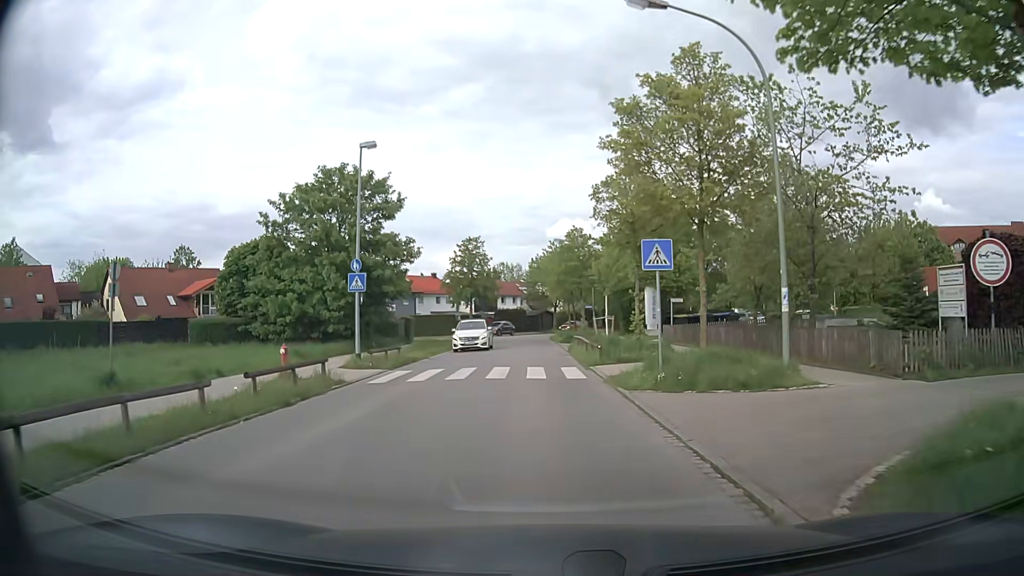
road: residential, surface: asphalt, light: Day
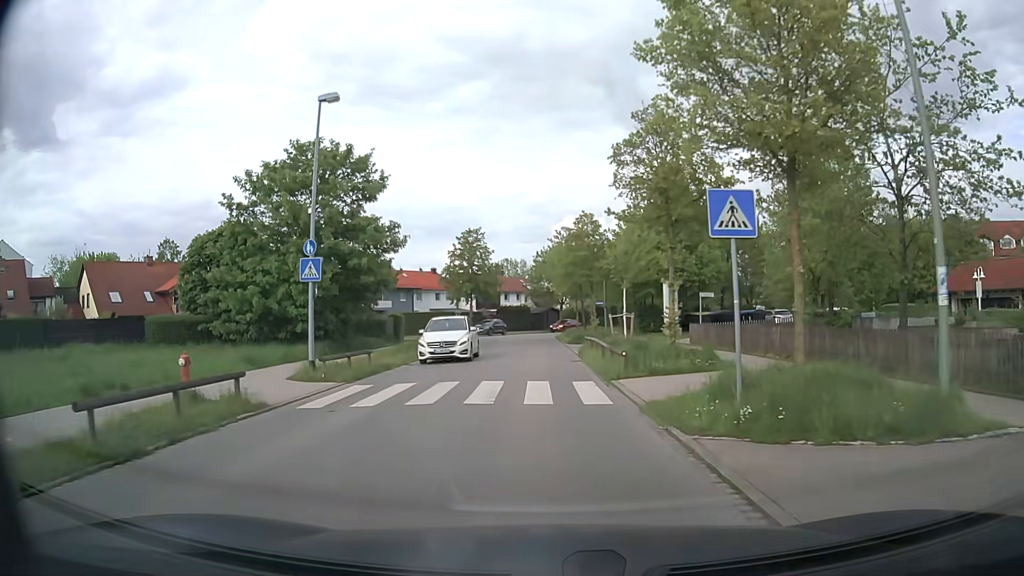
(0.0, +5.1) m; -1°
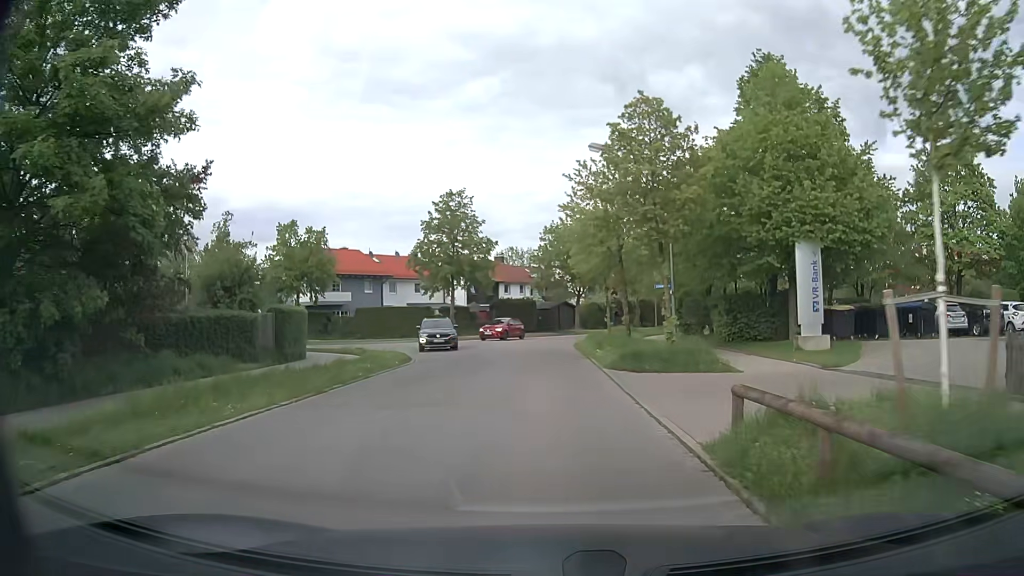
(-0.2, +20.6) m; 0°
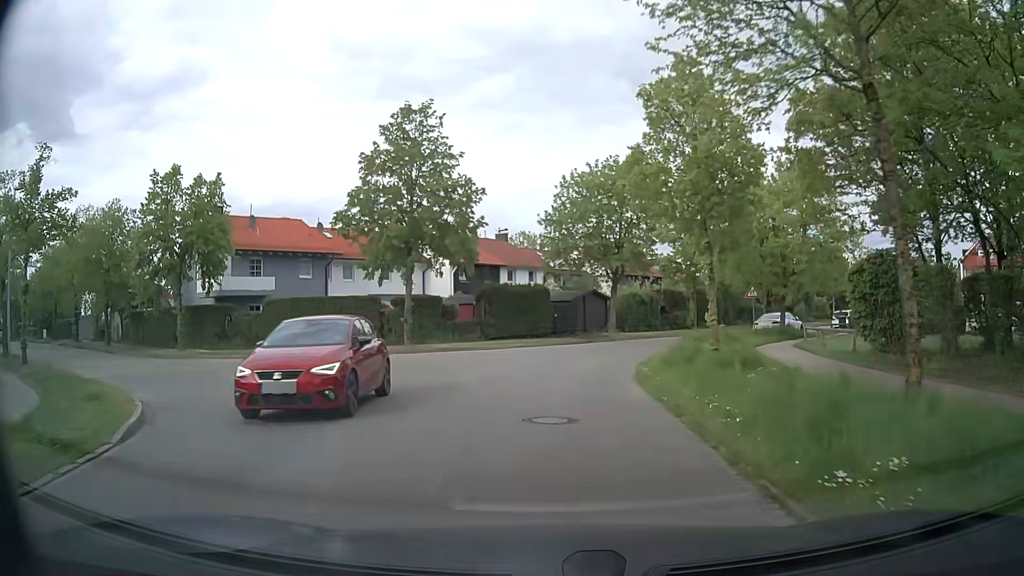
(-0.4, +20.6) m; -2°
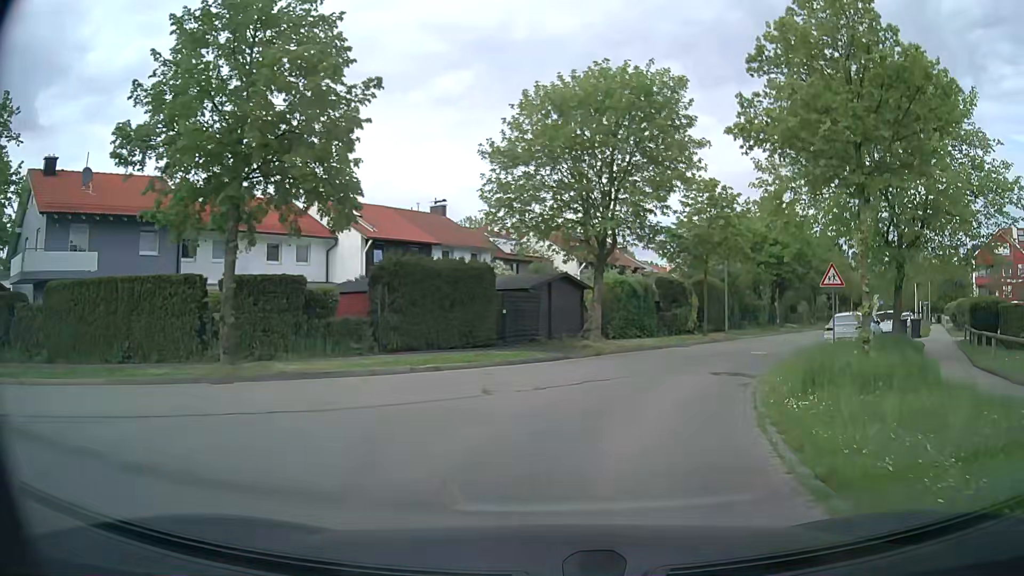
(+0.1, +14.6) m; +3°
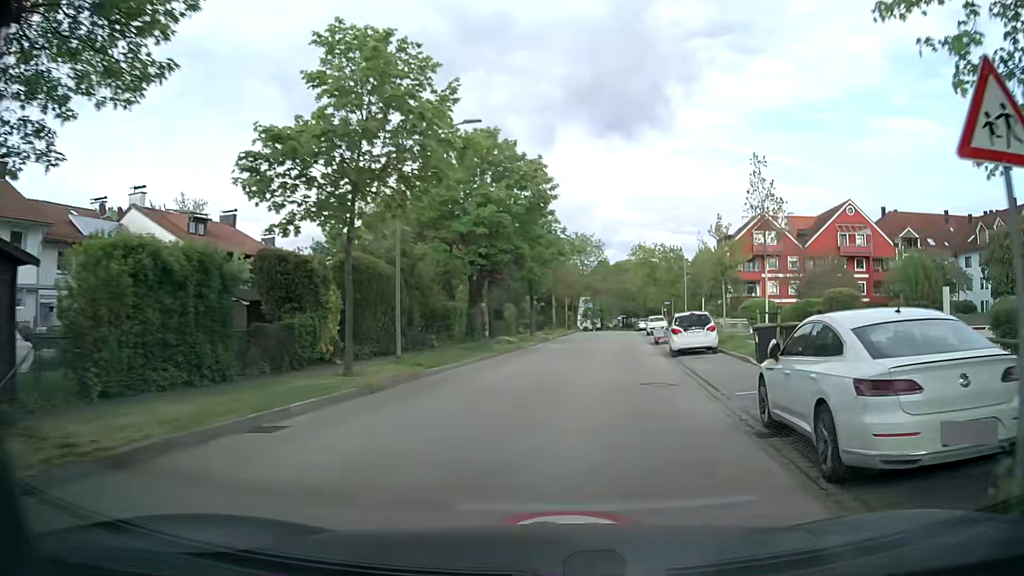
(+4.6, +18.5) m; +27°
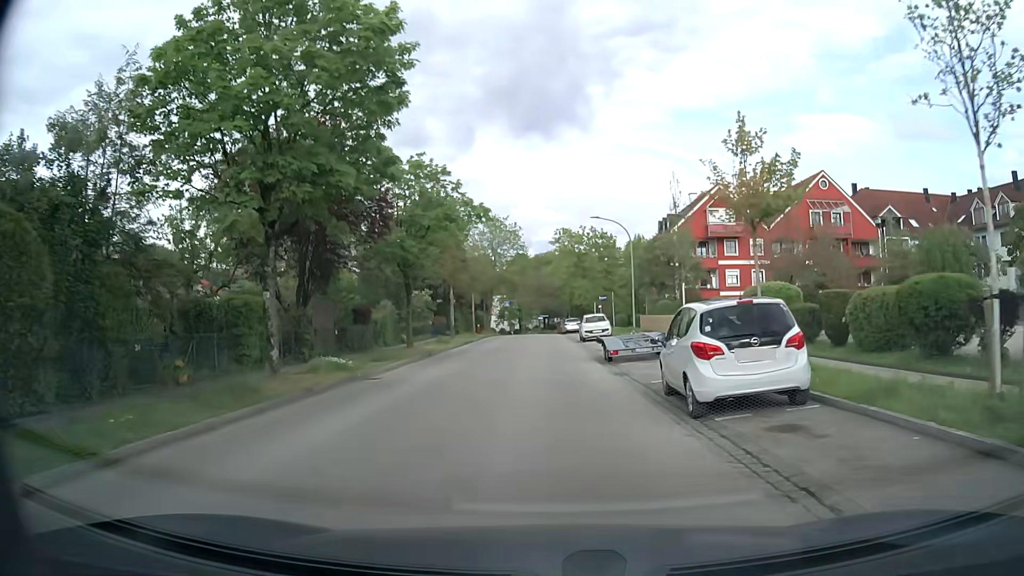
(+1.5, +15.5) m; +7°
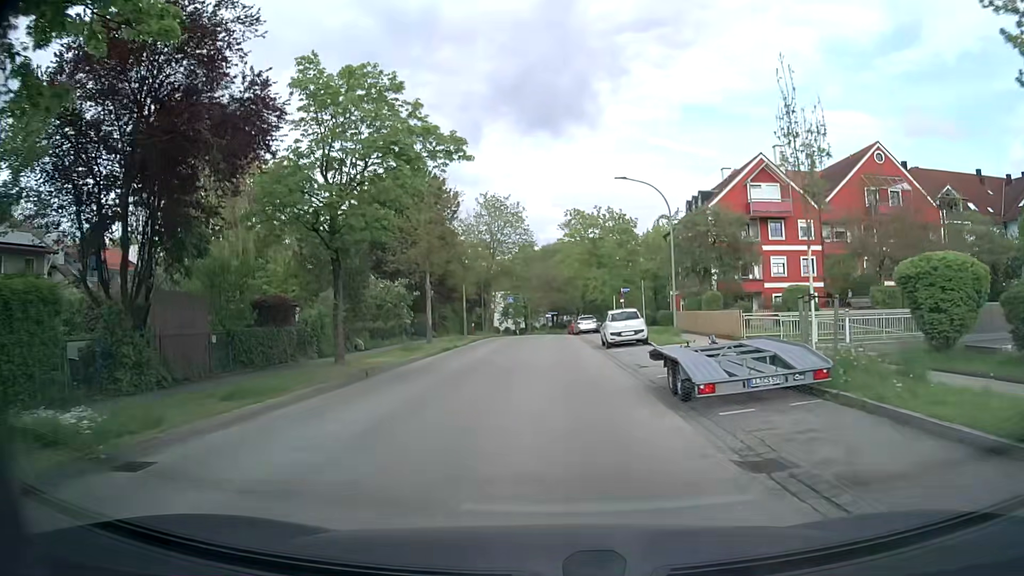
(0.0, +11.0) m; -1°
(0, +10) (0, +20) (0, +30) (0, +40) (0, +50) (0, +60) (0, +70) (-1, +80) (-4, +89) (-9, +98) m
